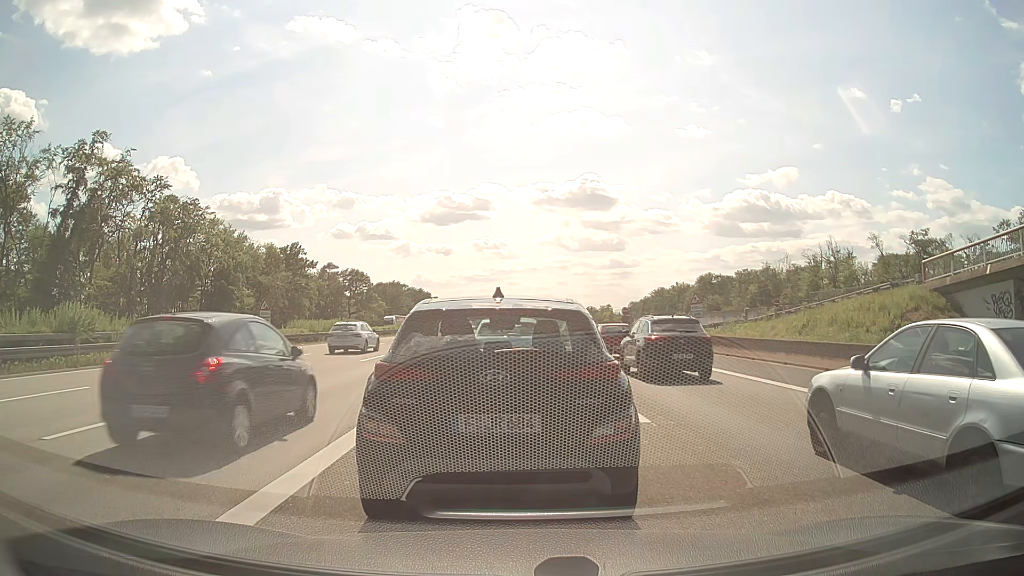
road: motorway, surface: asphalt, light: Day
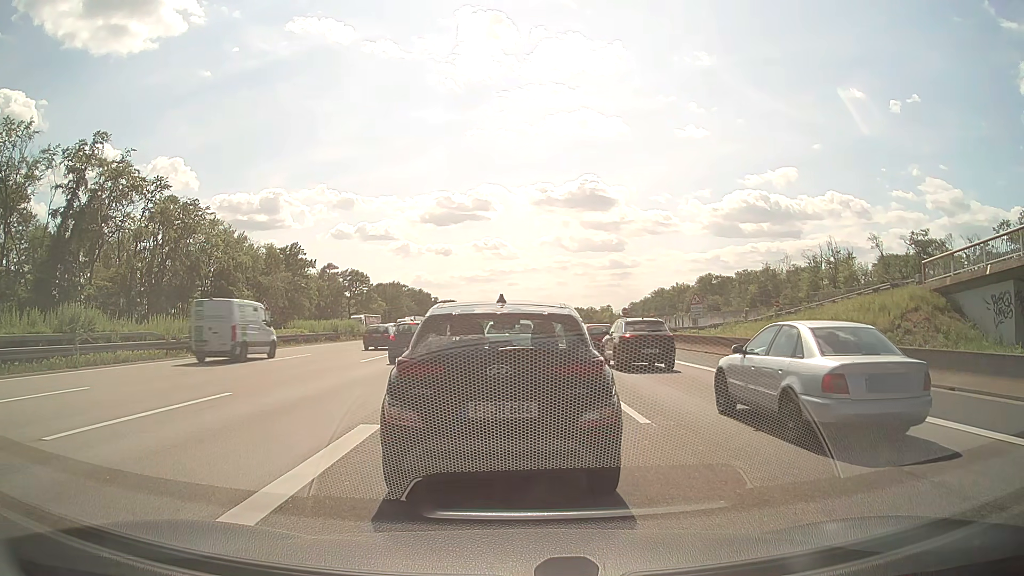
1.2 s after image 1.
(0.0, 0.0) m; 0°
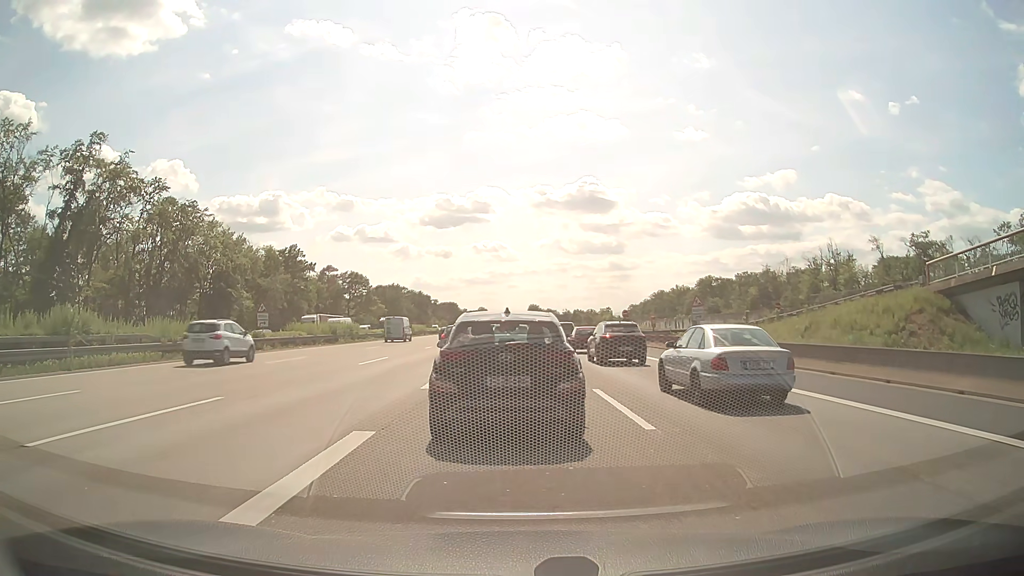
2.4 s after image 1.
(0.0, +0.4) m; 0°
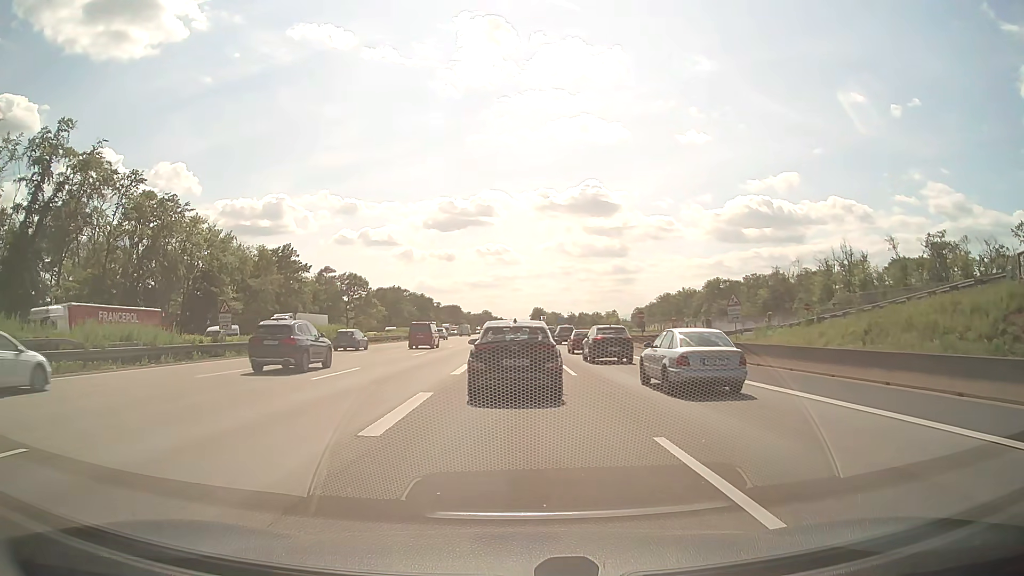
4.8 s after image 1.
(-0.2, +6.8) m; -1°
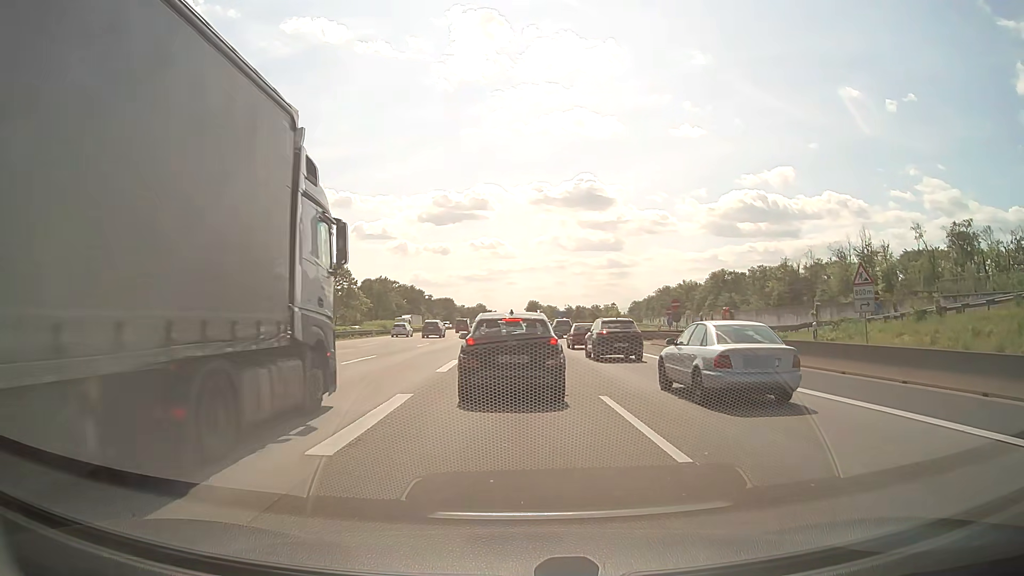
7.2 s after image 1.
(-0.1, +14.1) m; 0°
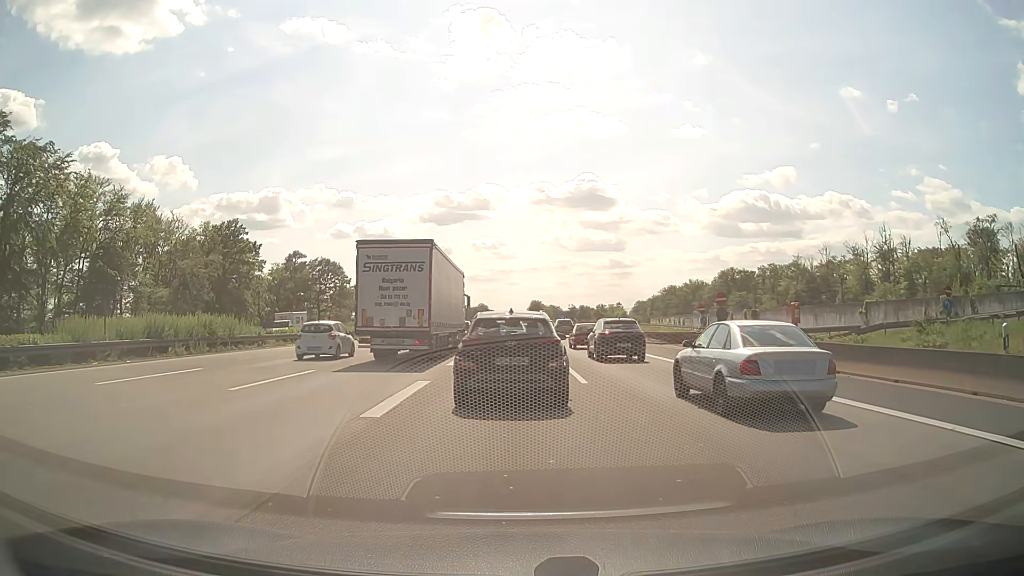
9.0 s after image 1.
(0.0, +9.1) m; 0°
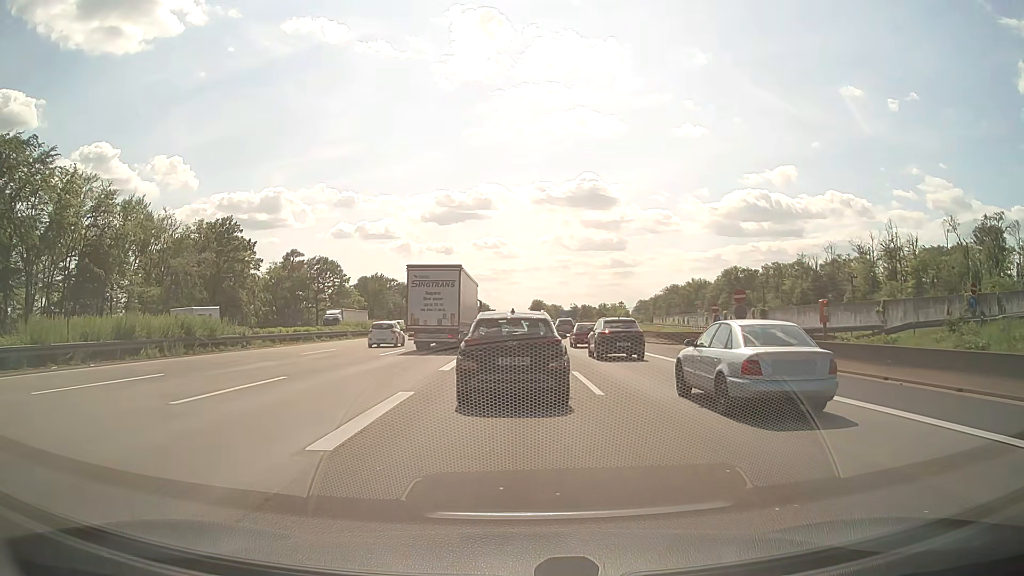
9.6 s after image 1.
(0.0, +2.6) m; 0°
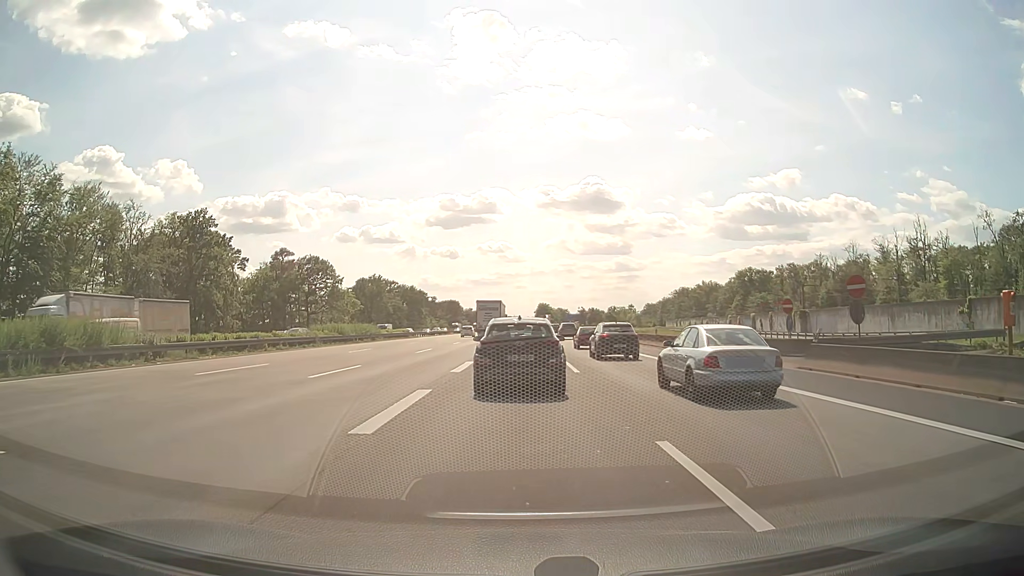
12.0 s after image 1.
(0.0, +11.0) m; -1°
(0, +10) (0, +20) (0, +30) (+1, +40) (+1, +50) (+1, +60) (+1, +70) (+2, +80) (+2, +90) (+2, +100) m
